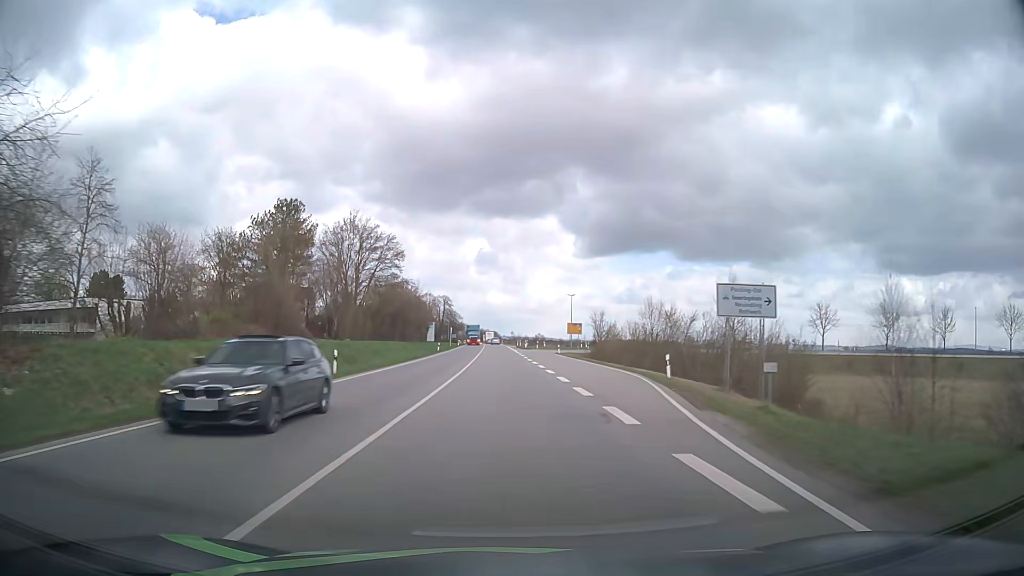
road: primary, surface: asphalt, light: Day
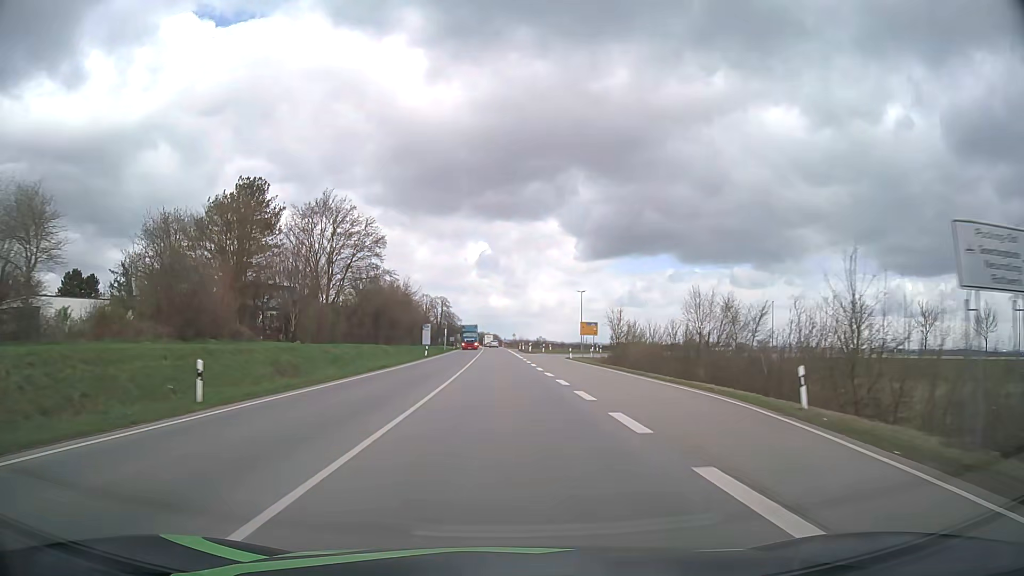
(-0.2, +13.0) m; -2°
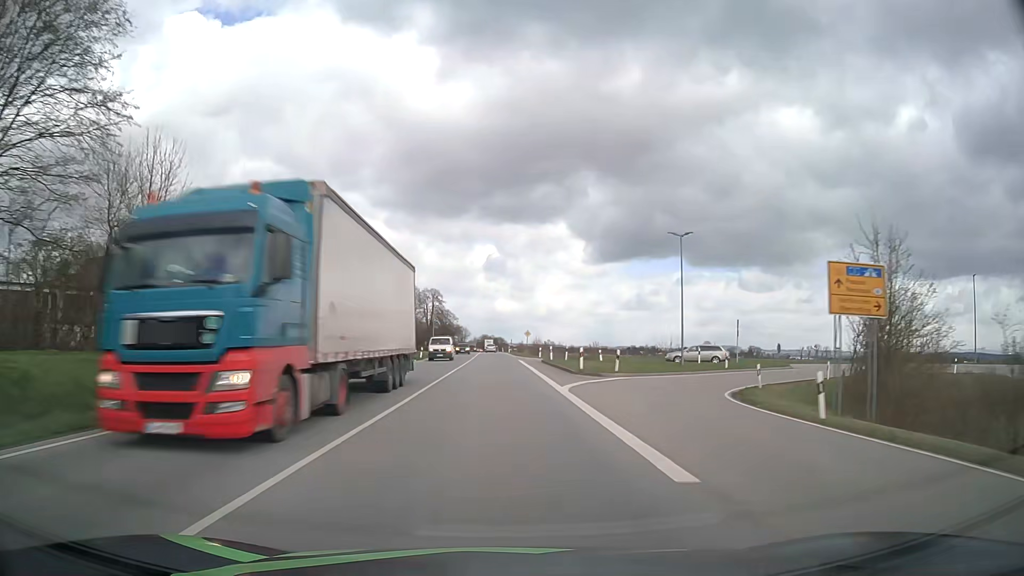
(0.0, +51.7) m; 0°
(0, +10) (0, +20) (0, +30) (-1, +40) (-1, +50) (-1, +60) (-1, +70) (-1, +80) (-2, +90) (-2, +100) m
